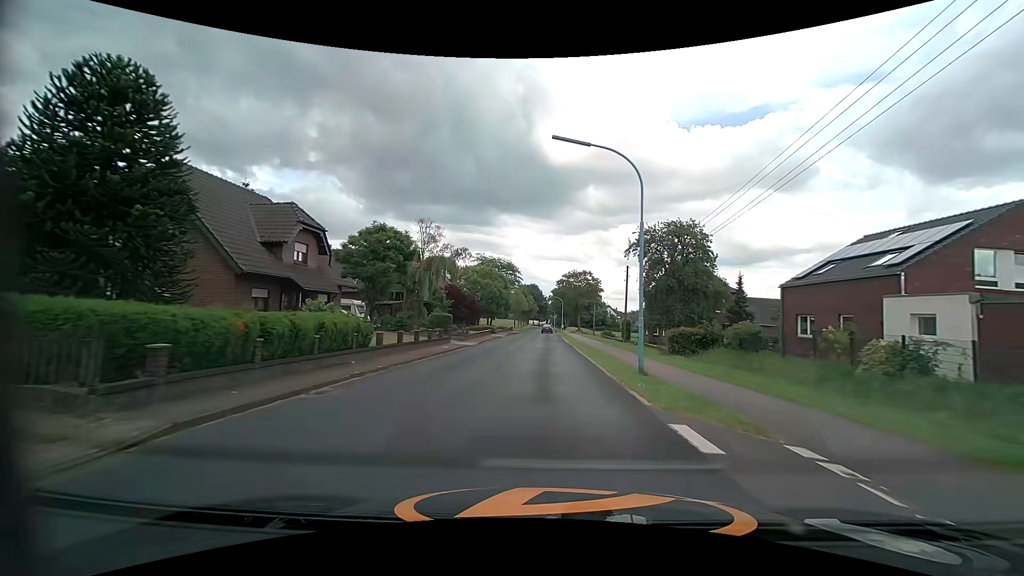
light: Day
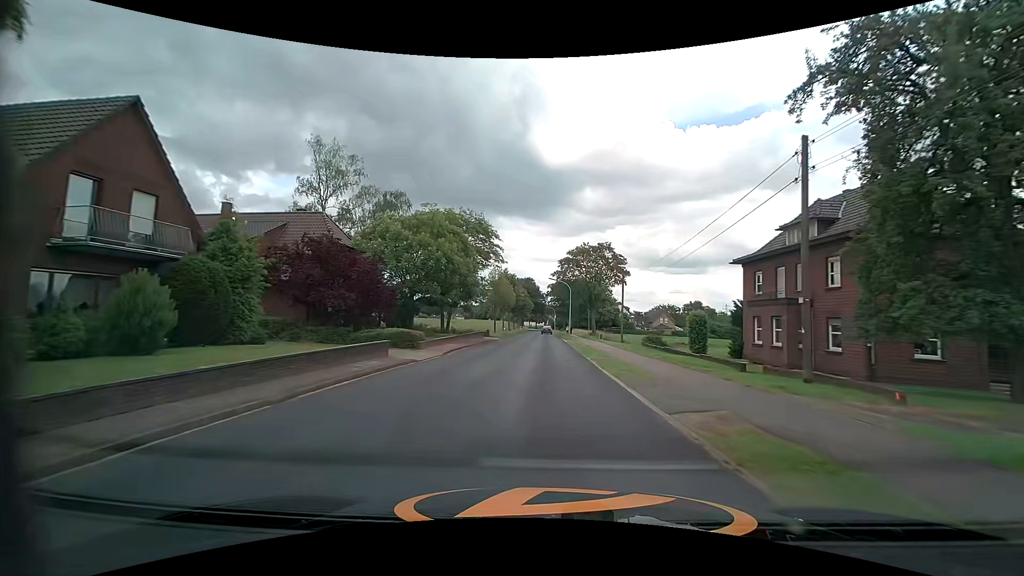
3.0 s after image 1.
(+0.4, +36.2) m; +1°
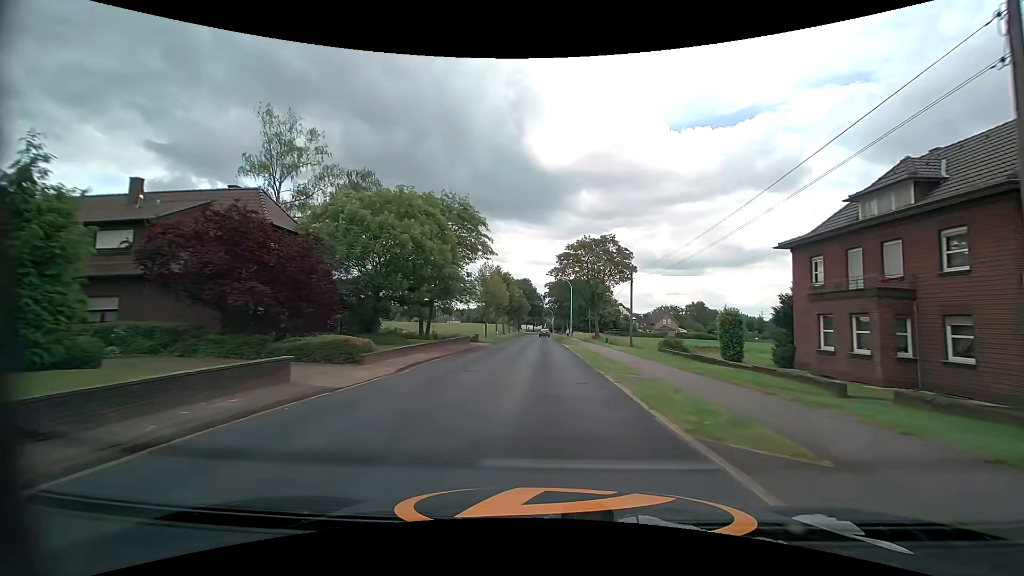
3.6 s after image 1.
(0.0, +7.5) m; 0°
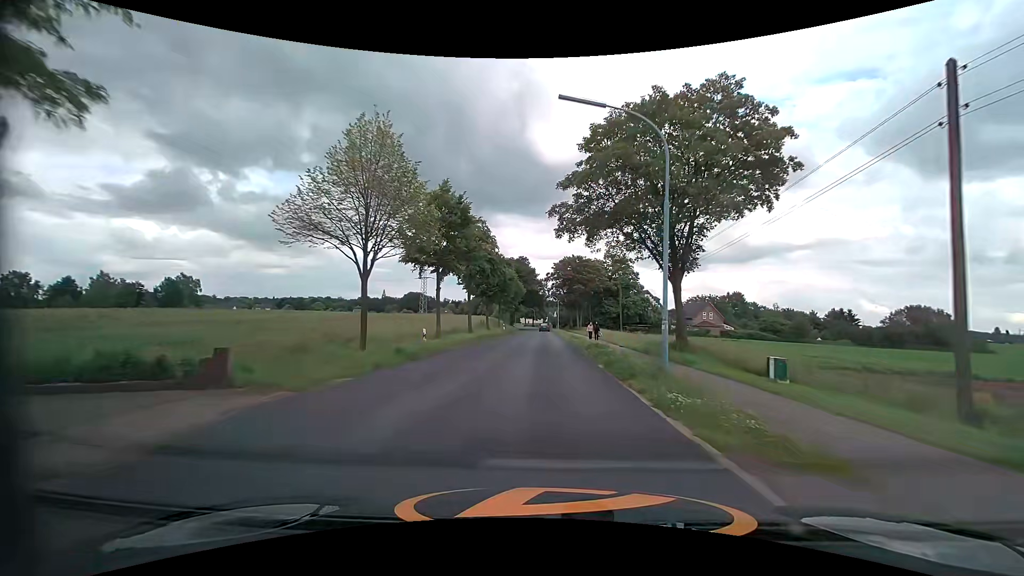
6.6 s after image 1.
(+0.3, +38.9) m; 0°
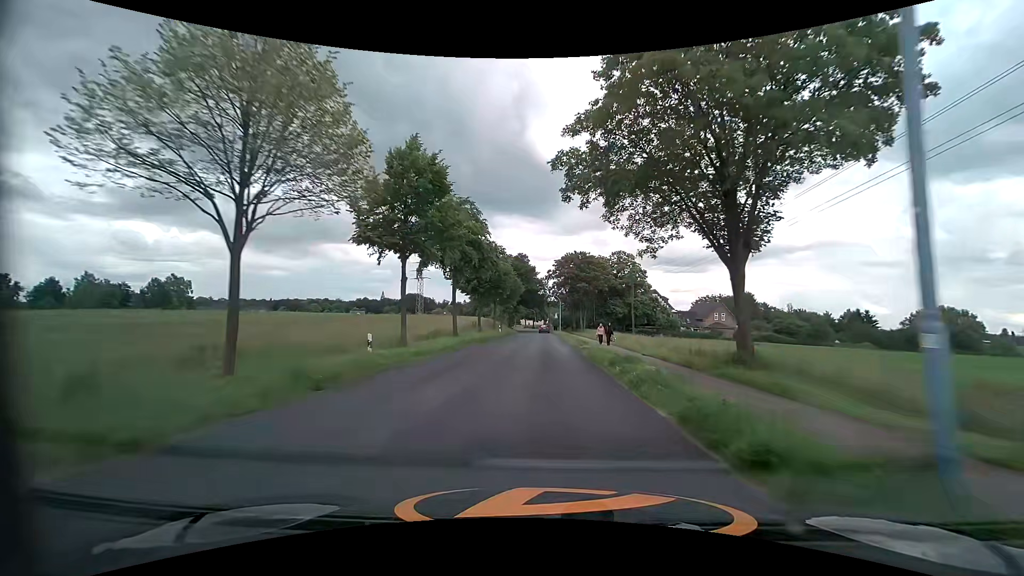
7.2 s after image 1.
(0.0, +7.7) m; 0°
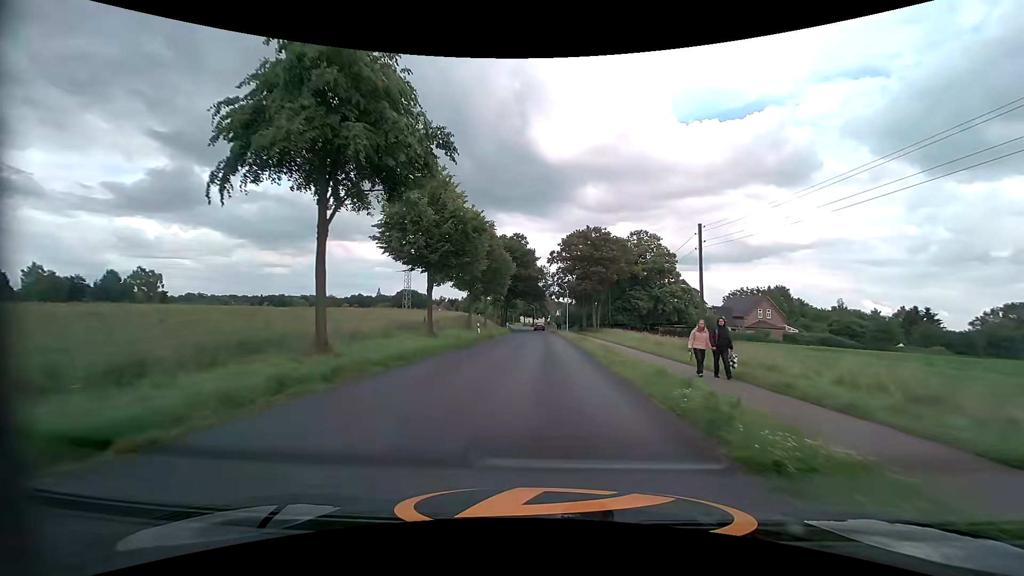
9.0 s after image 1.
(-0.1, +22.2) m; 0°
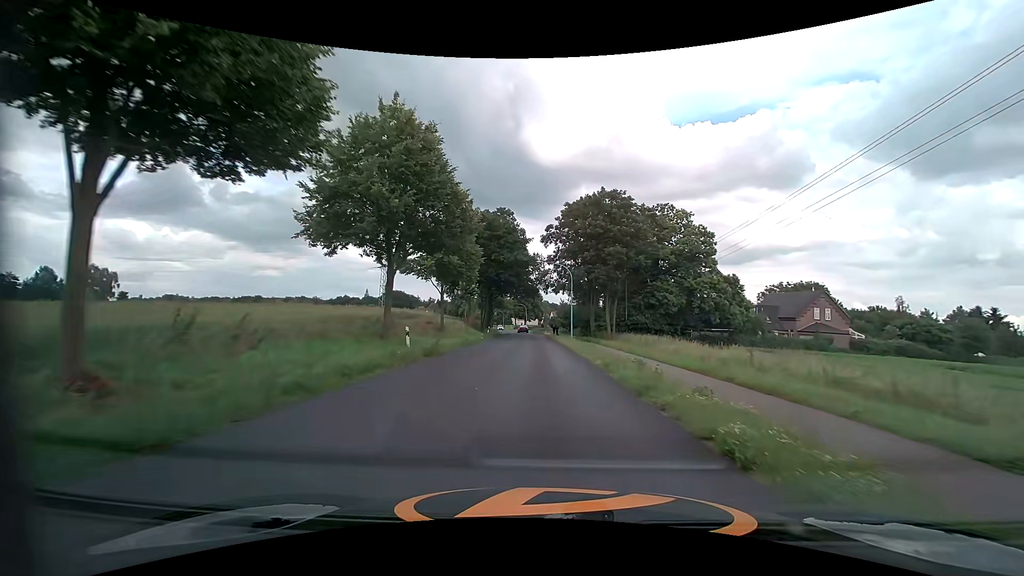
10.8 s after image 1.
(0.0, +21.3) m; +1°
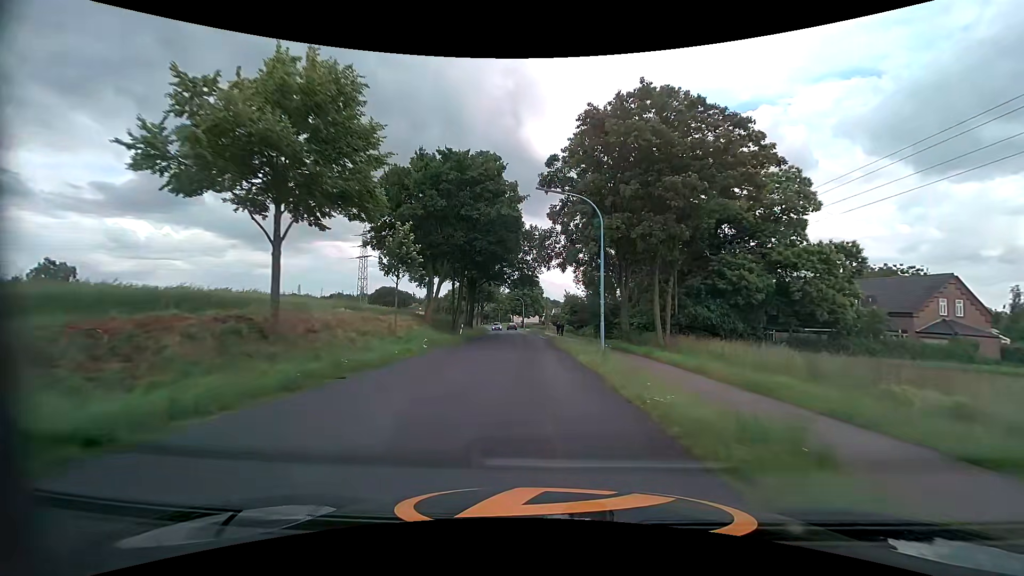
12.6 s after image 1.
(0.0, +21.9) m; 0°
(0, +10) (0, +20) (-1, +30) (-1, +40) (-2, +50) (-2, +60) (-3, +70) (-4, +80) (-5, +90) (-6, +100) m
